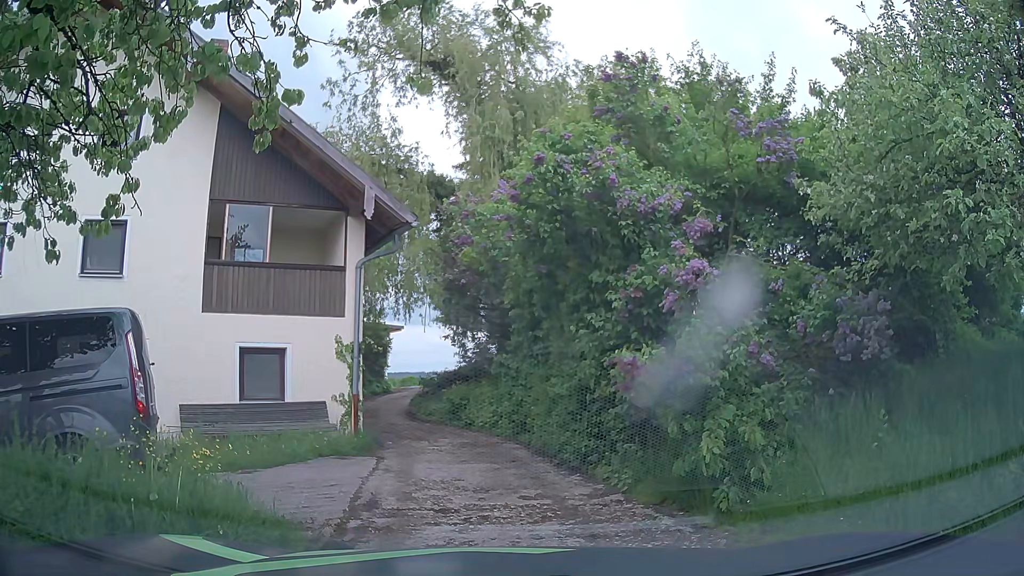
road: unclassified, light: Day
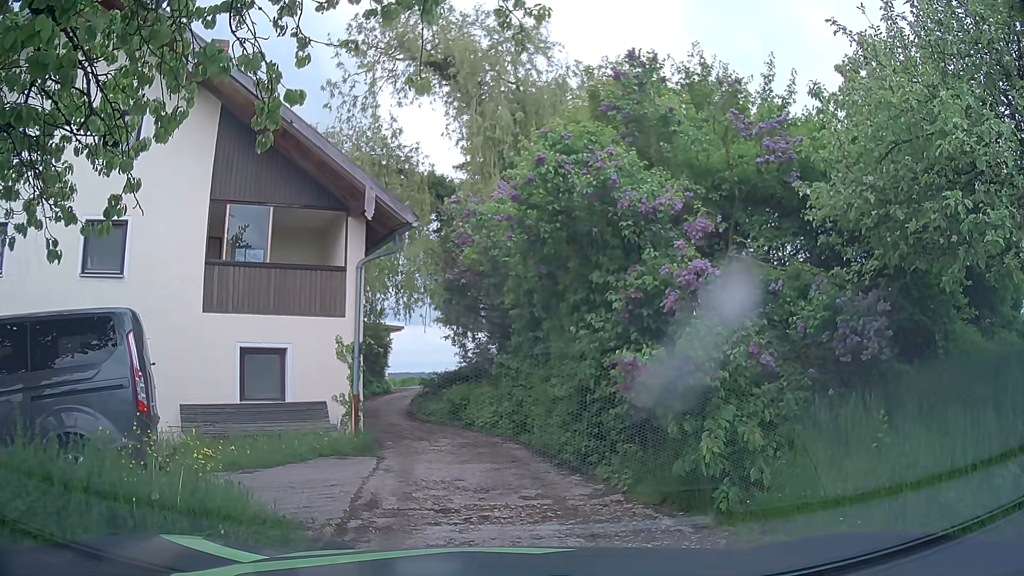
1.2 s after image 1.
(0.0, 0.0) m; 0°
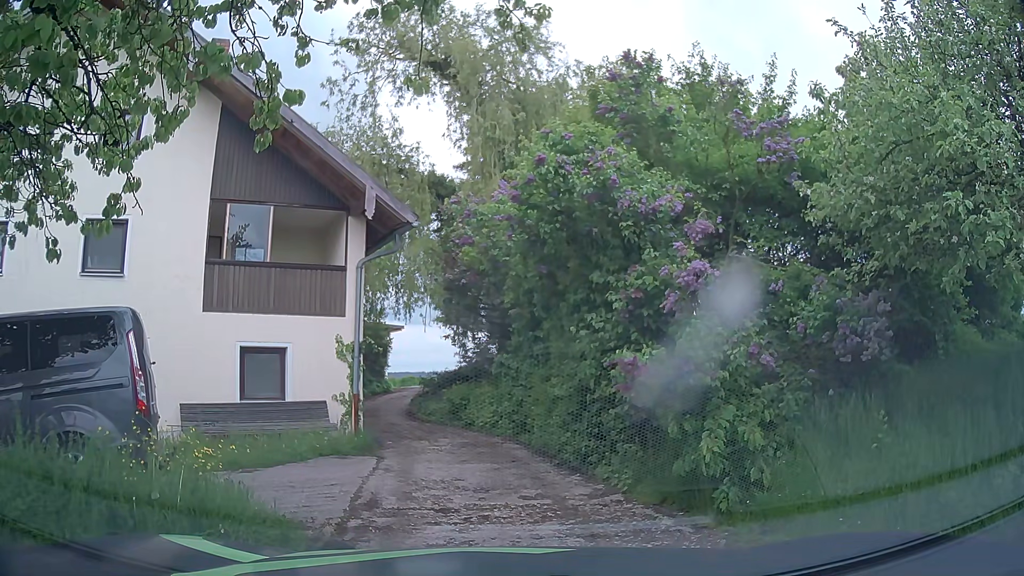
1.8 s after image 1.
(0.0, 0.0) m; 0°
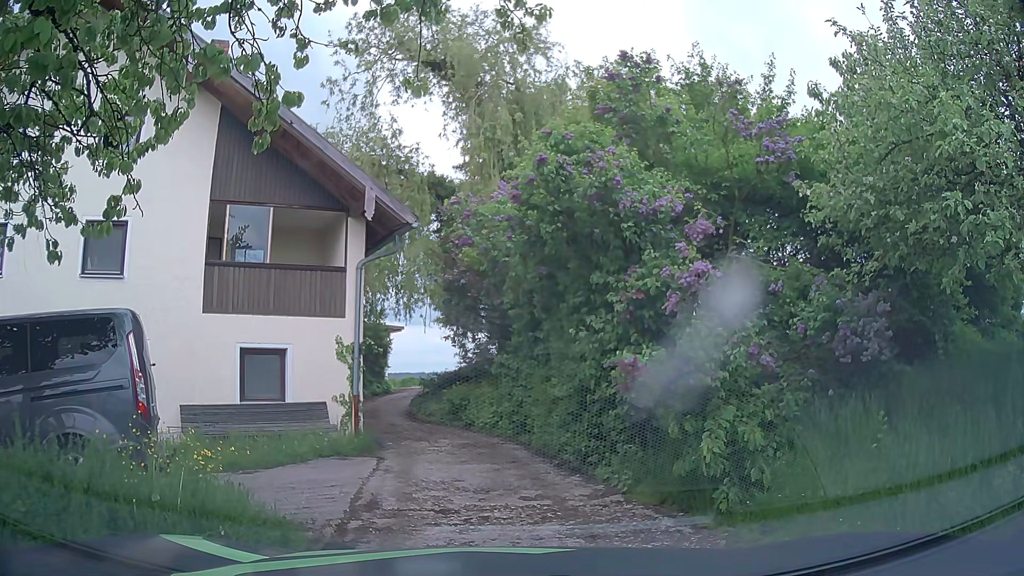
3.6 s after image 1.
(0.0, 0.0) m; 0°
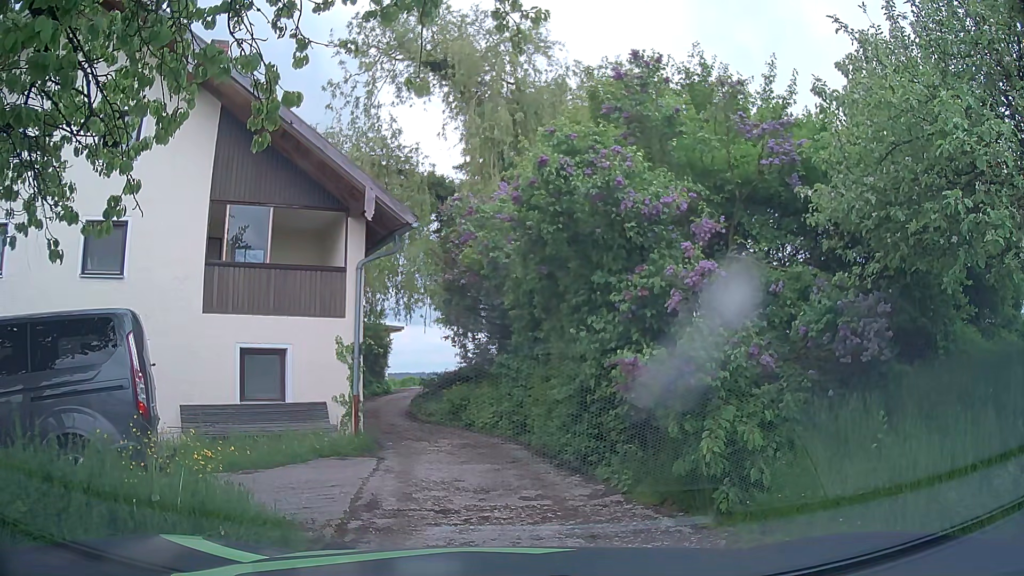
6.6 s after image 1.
(0.0, 0.0) m; 0°
